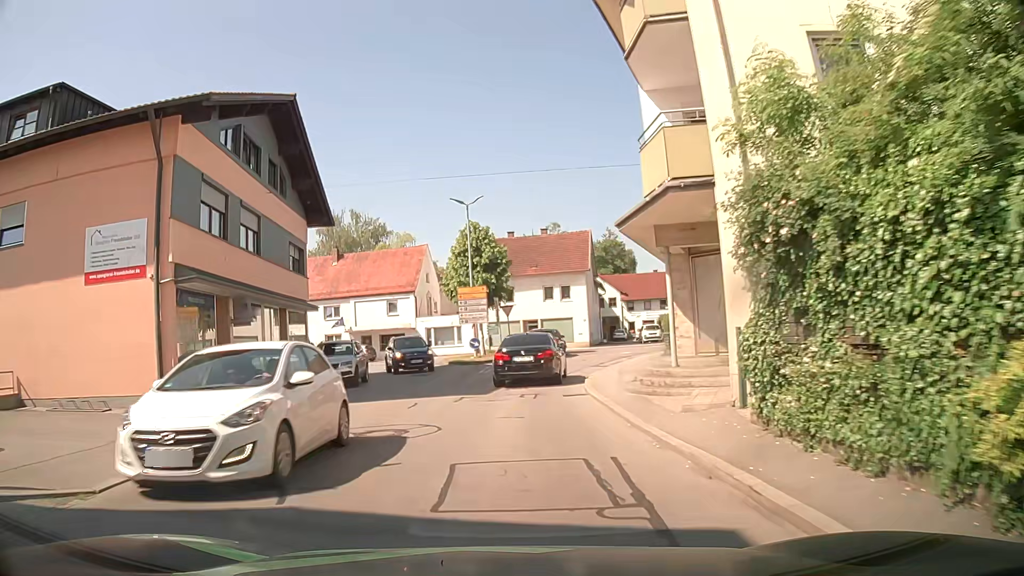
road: unclassified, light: Day
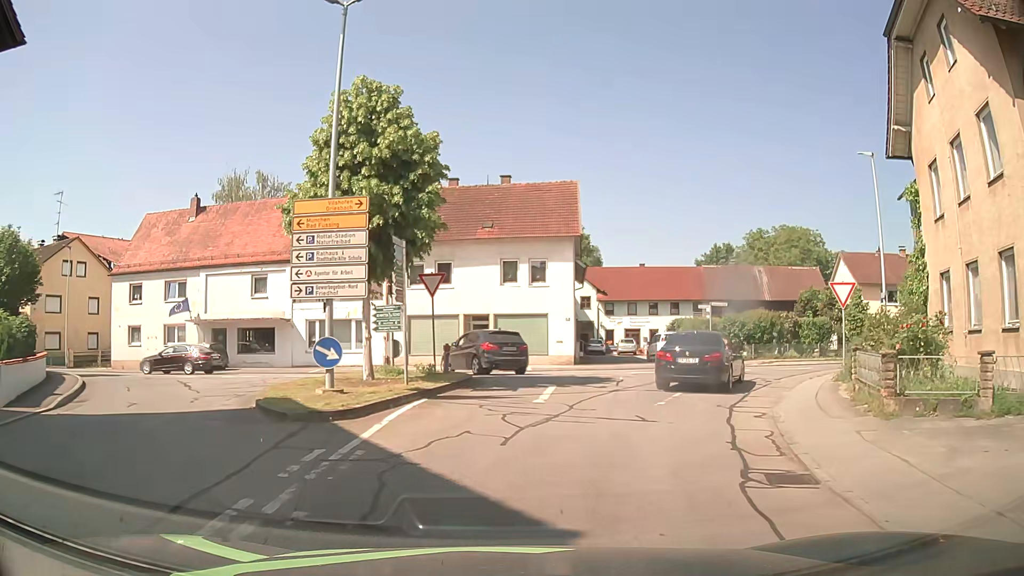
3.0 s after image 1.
(+0.2, +22.4) m; +5°
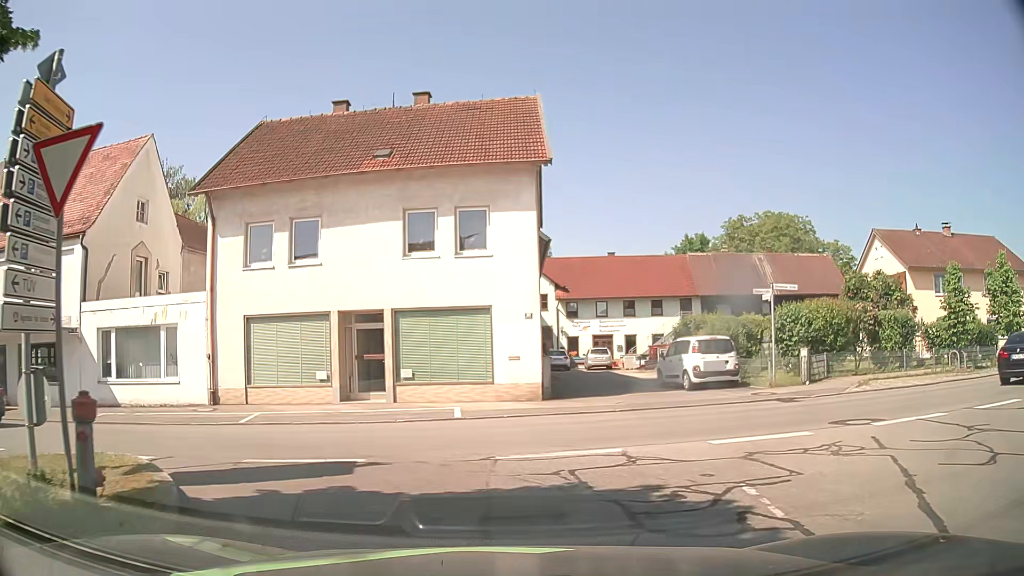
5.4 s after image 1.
(+0.8, +15.1) m; +5°
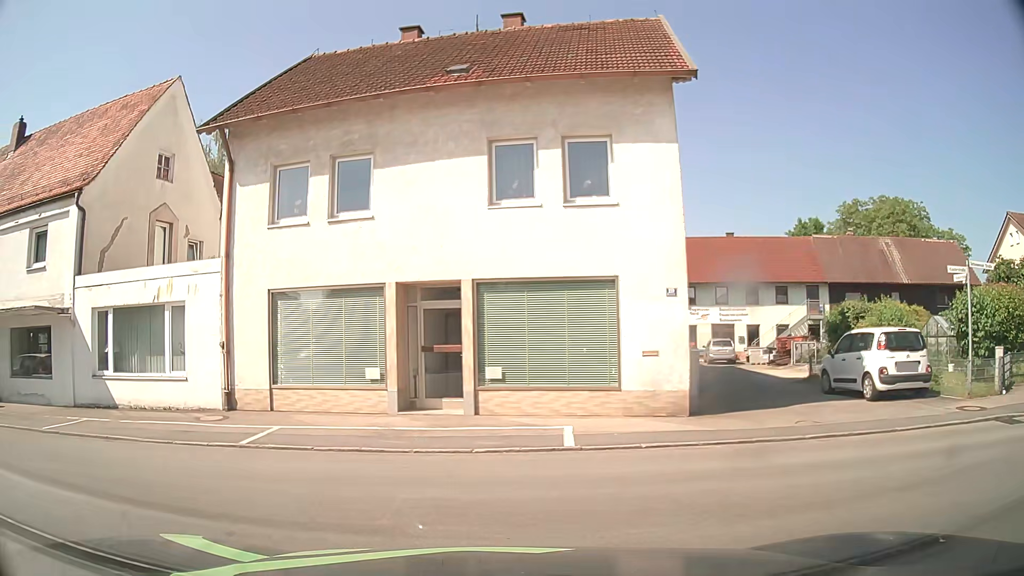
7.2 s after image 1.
(-0.3, +5.4) m; -10°
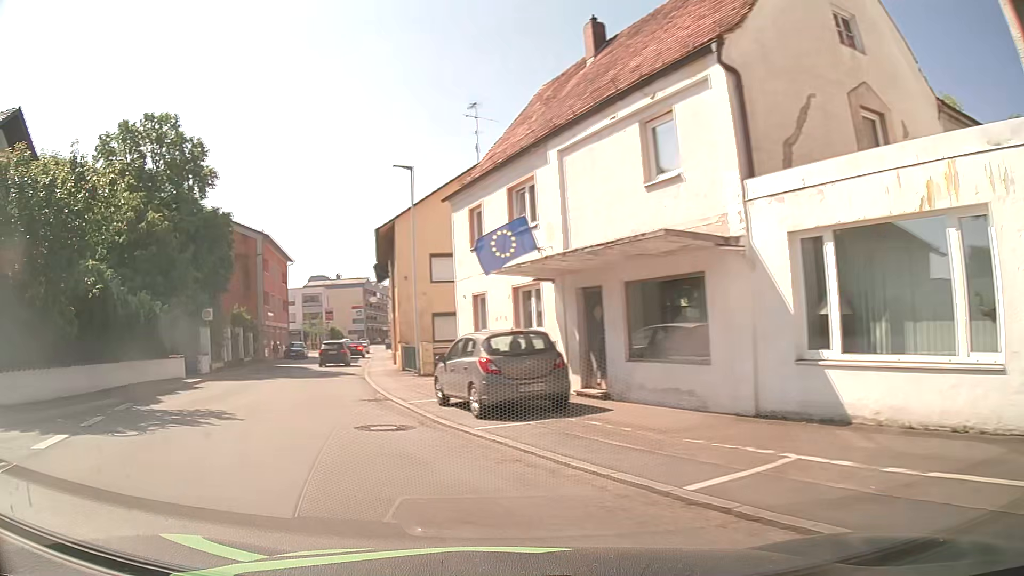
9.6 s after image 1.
(-3.9, +7.9) m; -53°
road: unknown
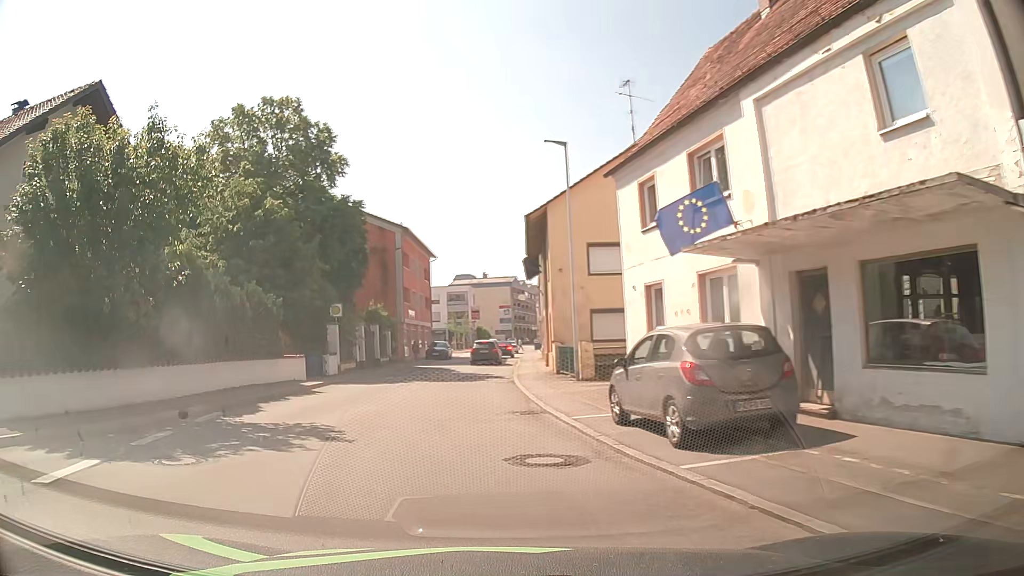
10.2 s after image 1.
(-0.5, +3.5) m; -14°
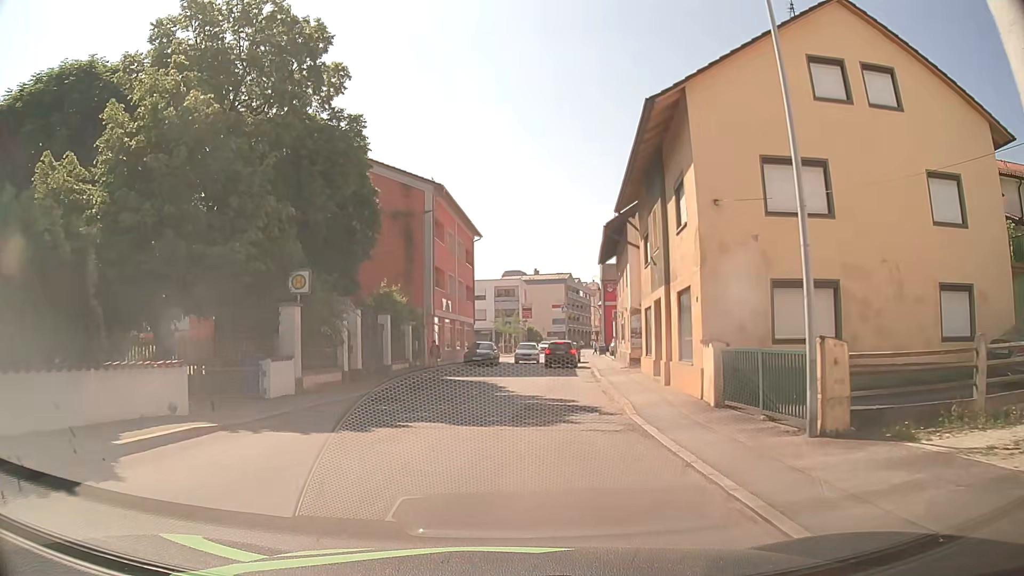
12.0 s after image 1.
(-1.2, +14.3) m; -5°
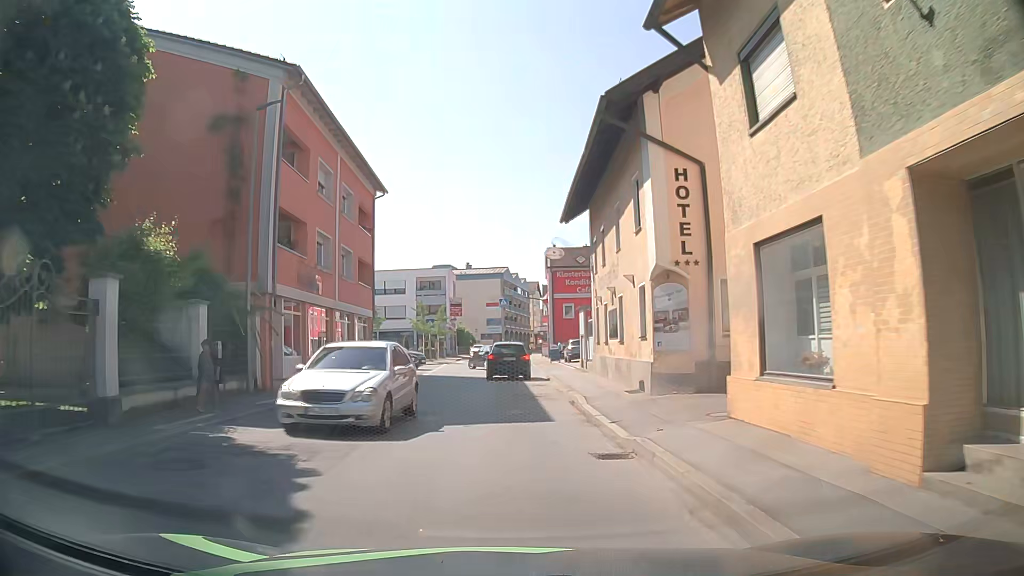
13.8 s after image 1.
(+0.8, +16.6) m; +6°
